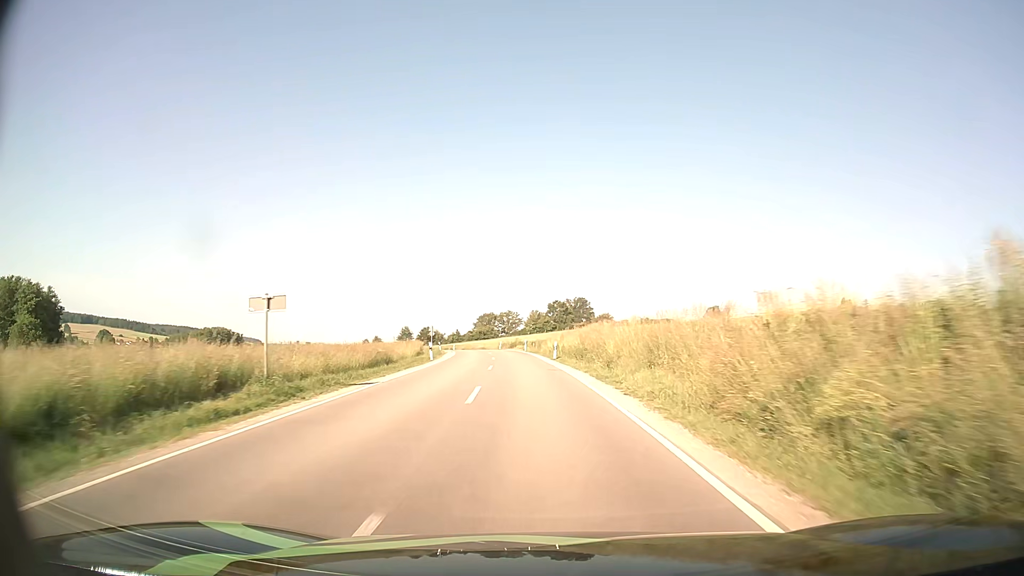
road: secondary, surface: asphalt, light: Day
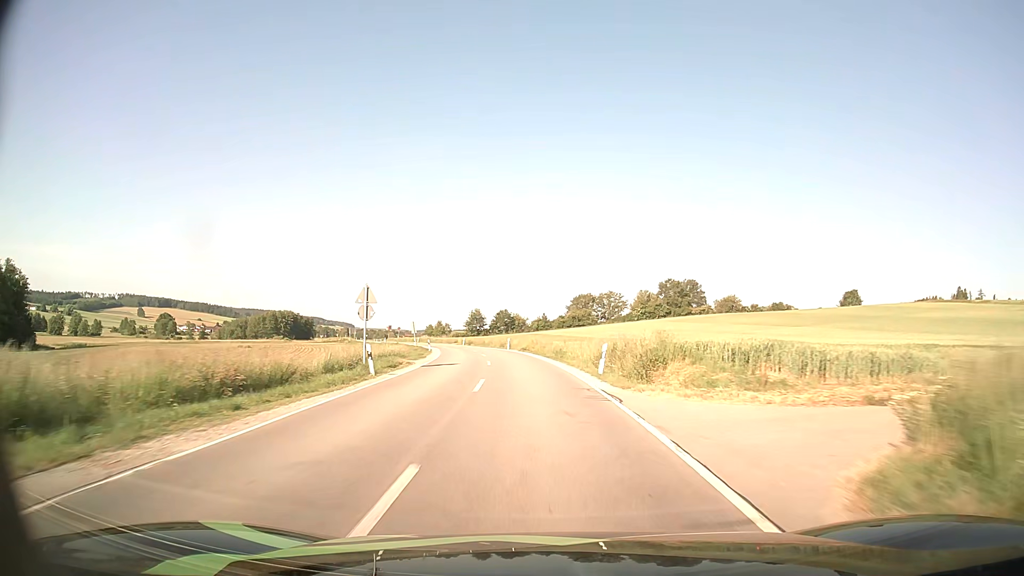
(-4.4, +58.5) m; -9°
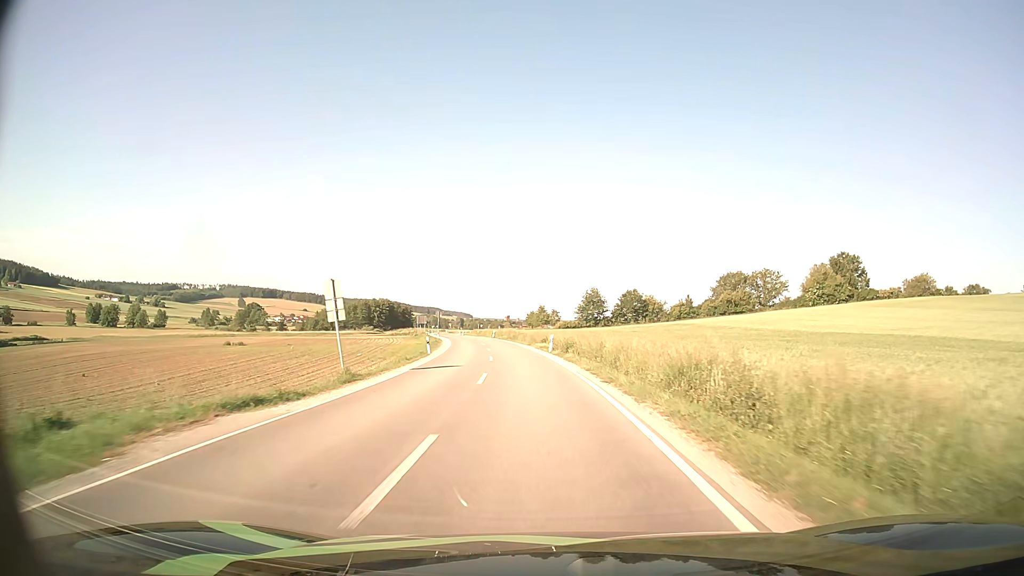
(-5.0, +58.1) m; -10°
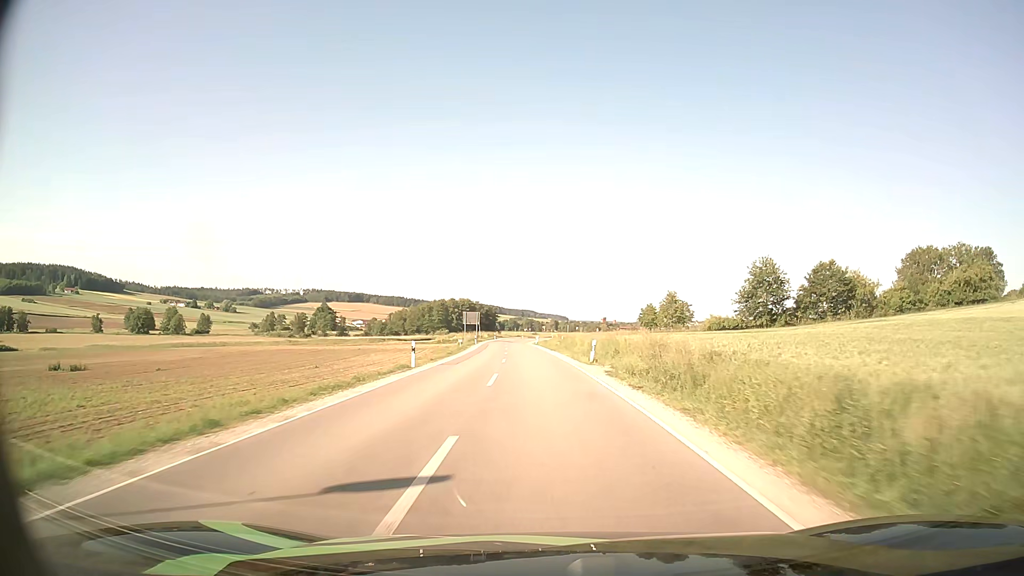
(-4.8, +60.4) m; -8°
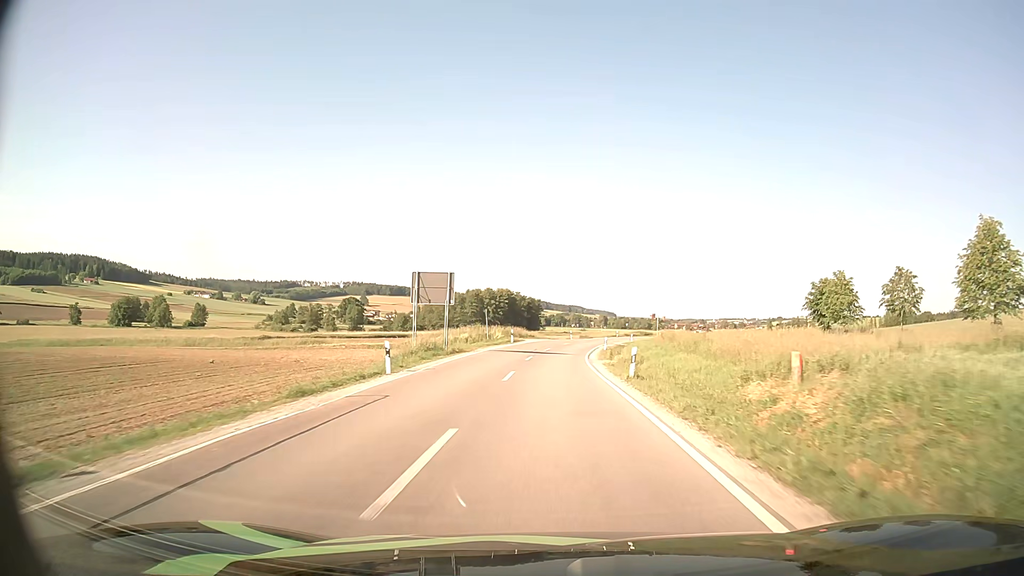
(-2.5, +59.4) m; -4°
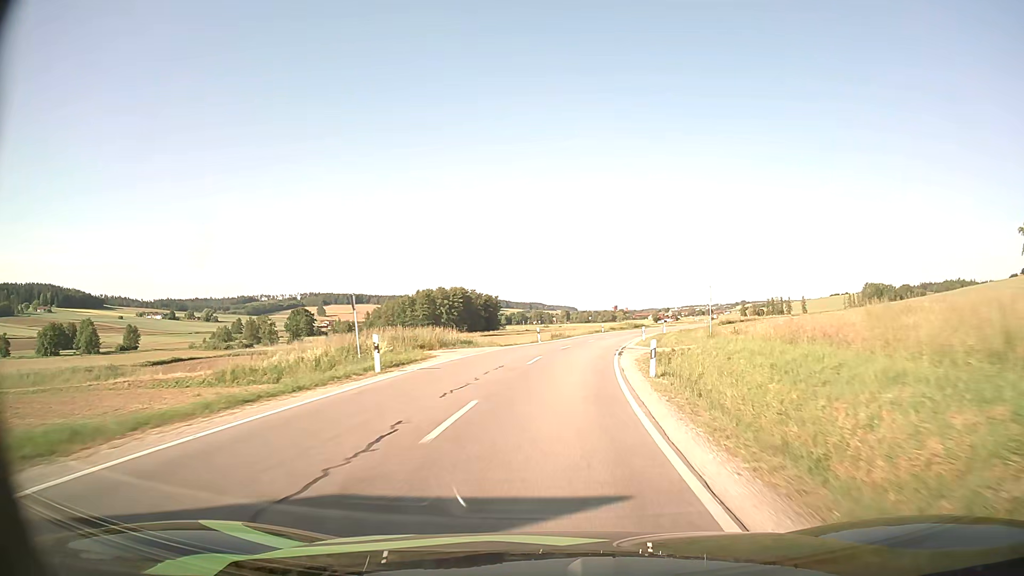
(+0.7, +33.3) m; +3°
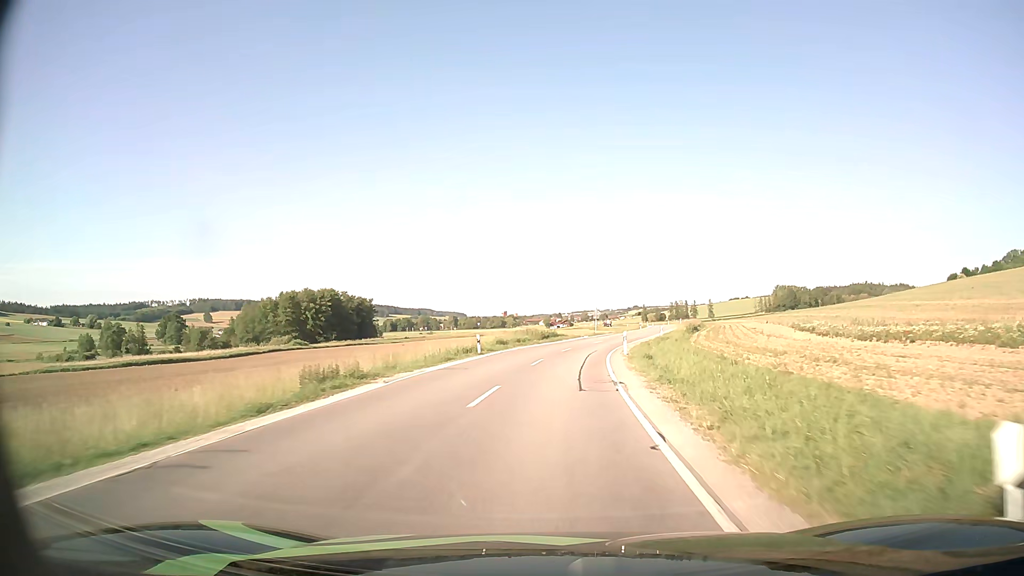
(+4.0, +43.5) m; +9°
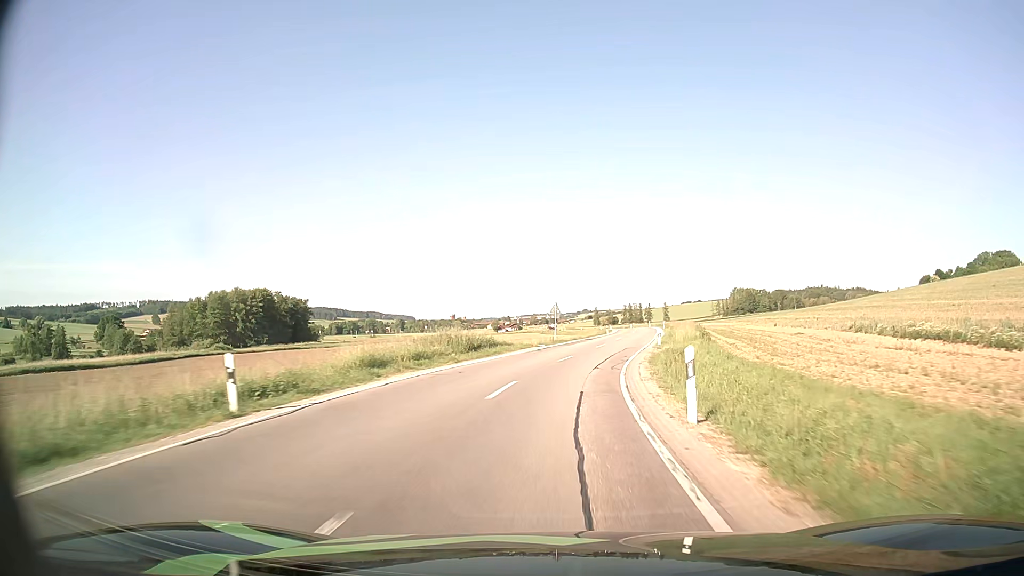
(+0.8, +22.4) m; +4°
(0, +10) (+1, +20) (+2, +30) (+4, +40) (+6, +50) (+8, +59) (+10, +69) (+12, +79) (+13, +89) (+14, +99) m
